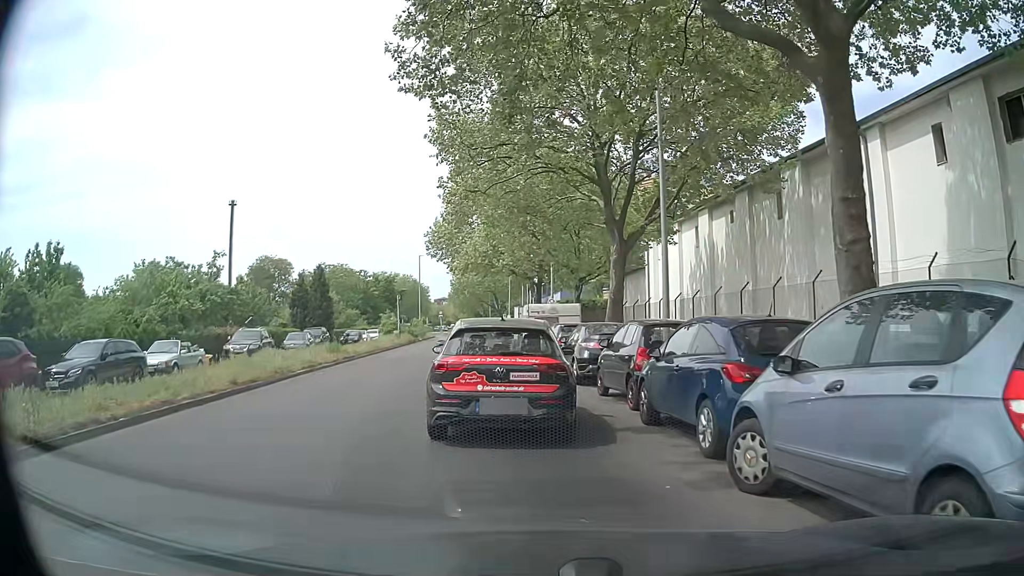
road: tertiary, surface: asphalt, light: Day
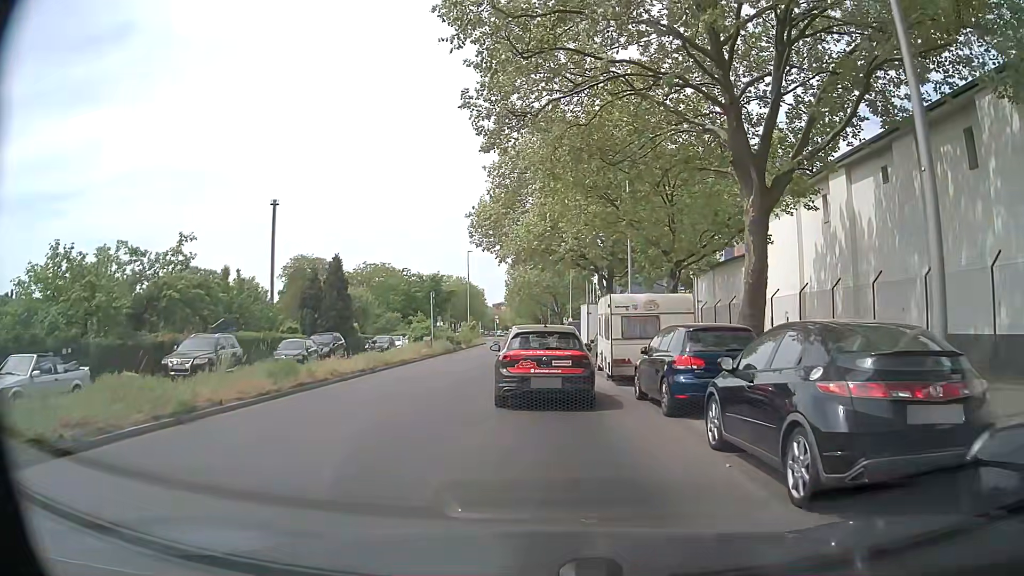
(-0.7, +11.0) m; -7°
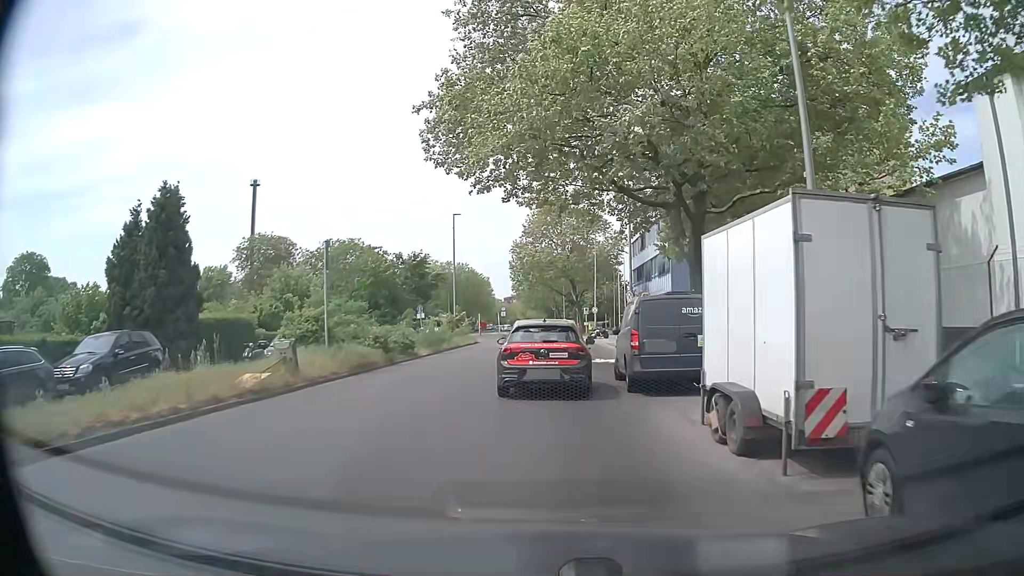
(+0.5, +22.4) m; +1°
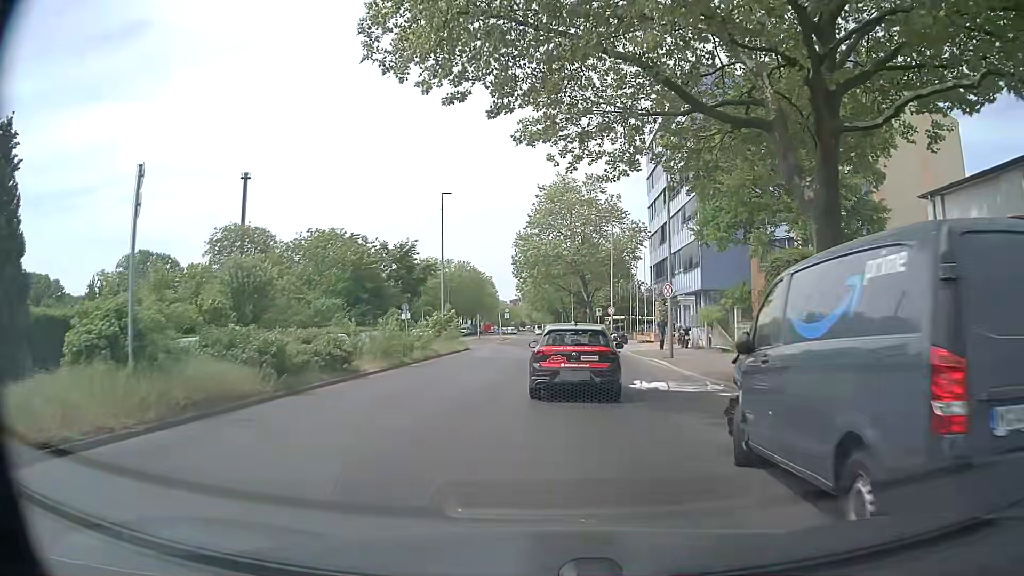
(-0.1, +10.0) m; -1°
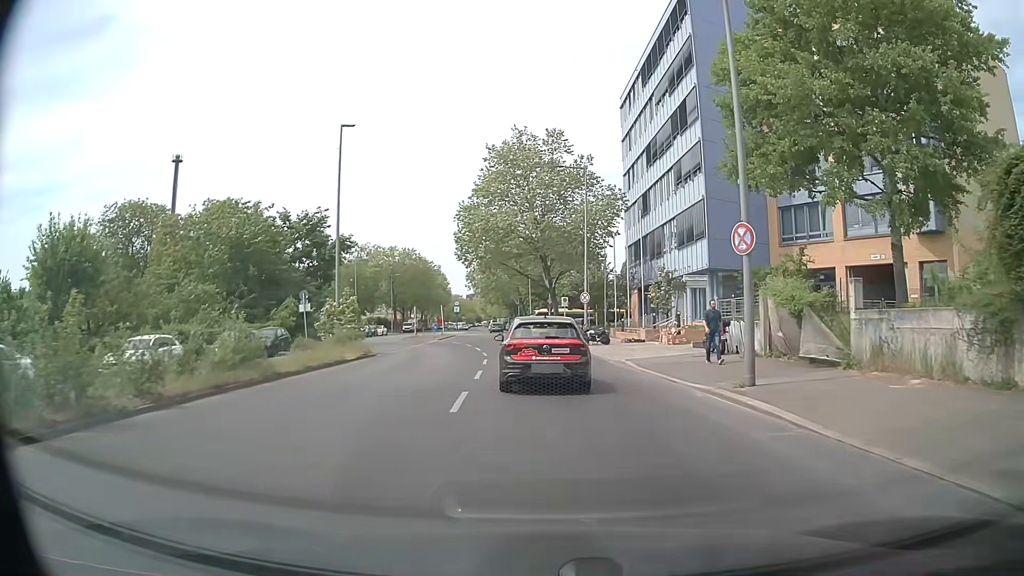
(+0.5, +15.3) m; +4°
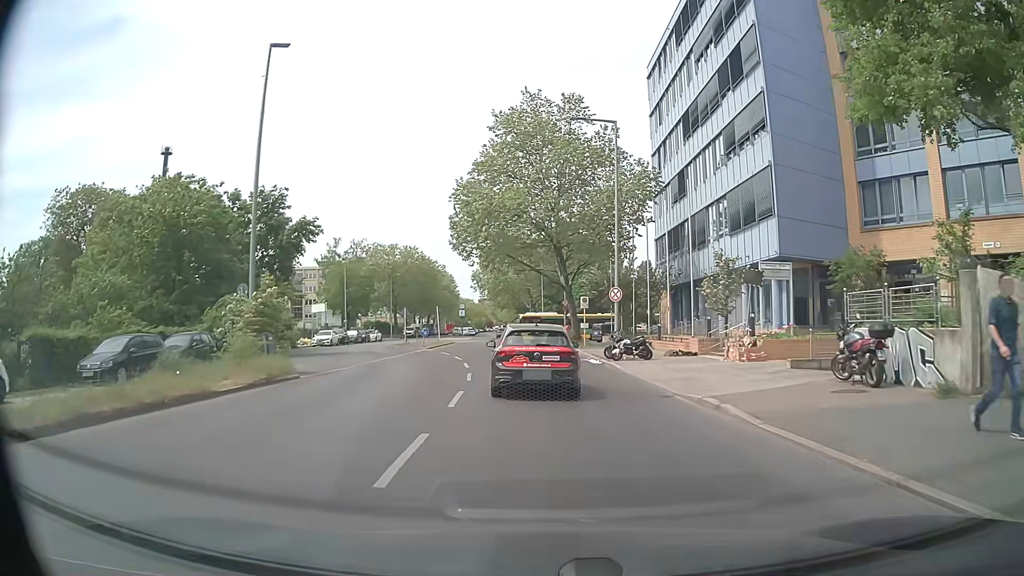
(0.0, +10.5) m; -1°
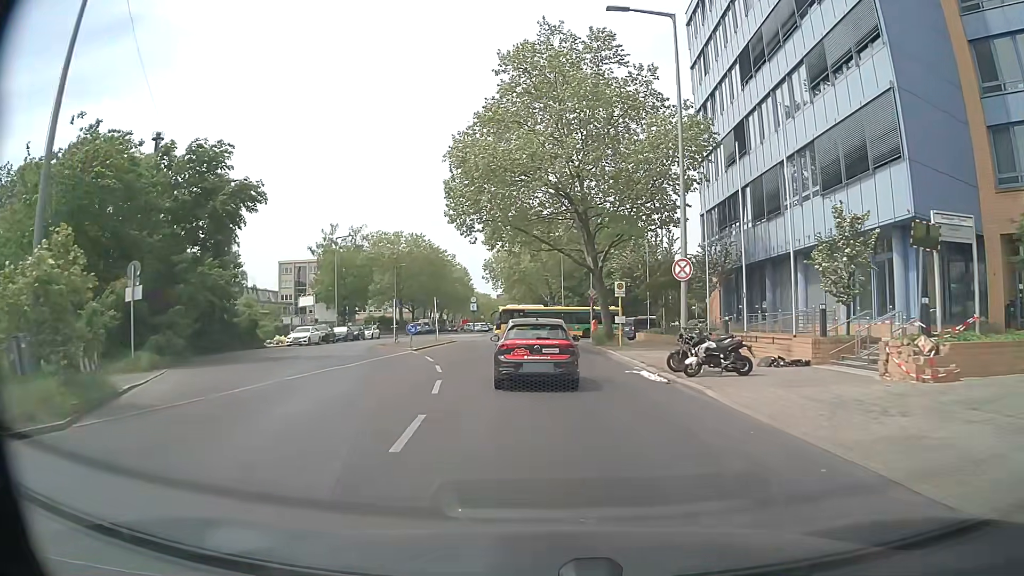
(-0.1, +10.7) m; -2°
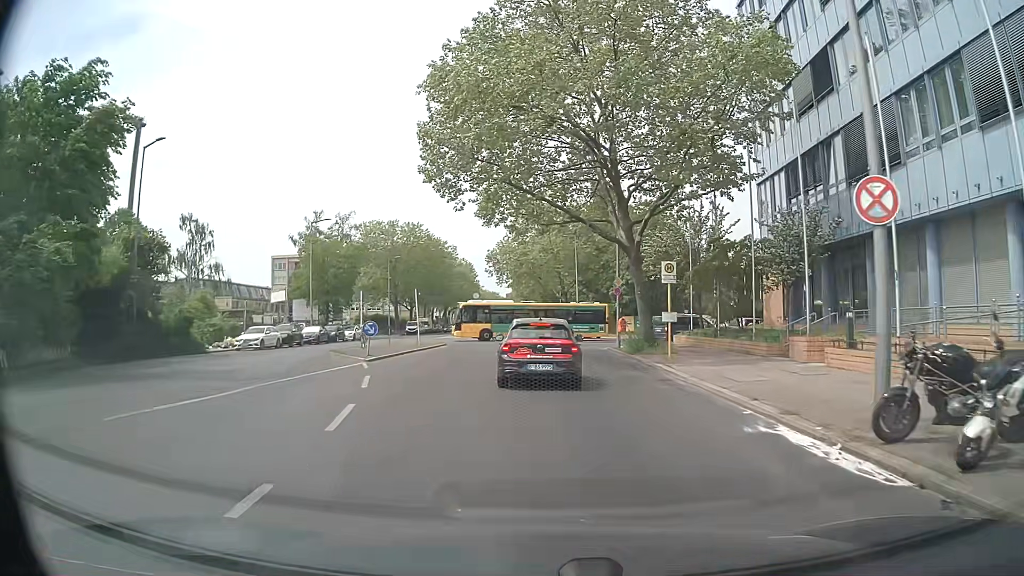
(-0.1, +10.7) m; -1°
